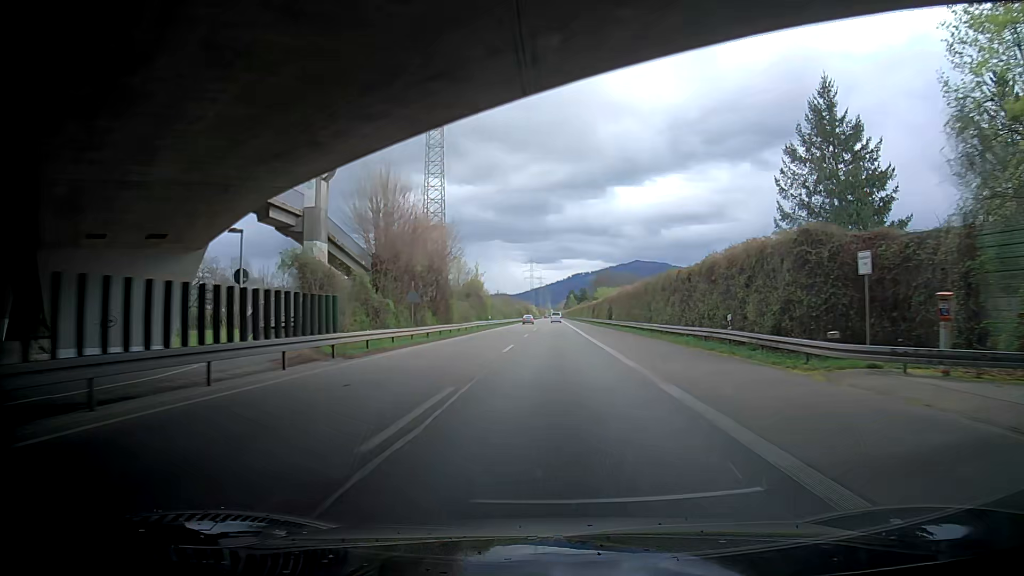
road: trunk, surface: asphalt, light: Day
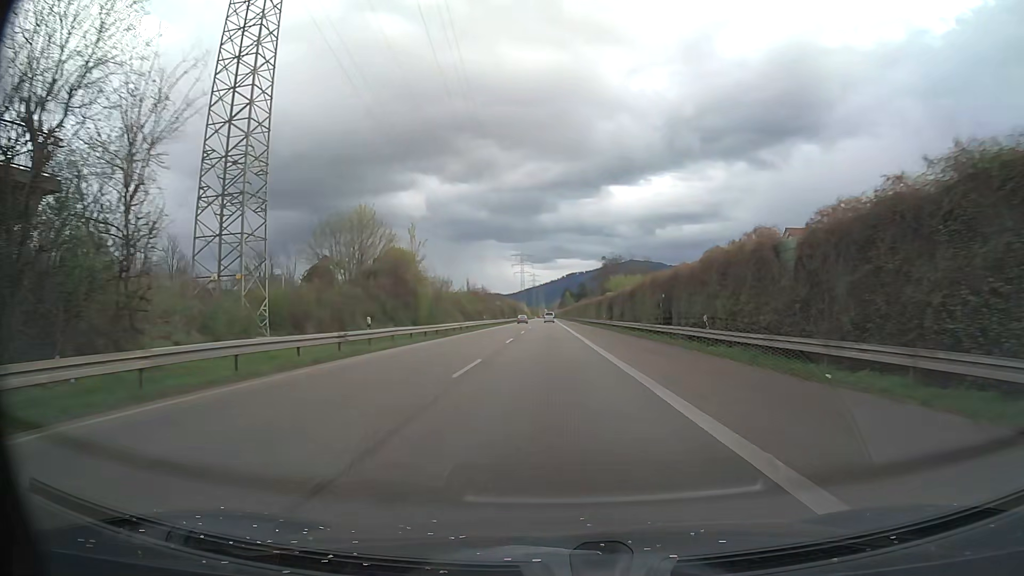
(+0.8, +46.2) m; +3°
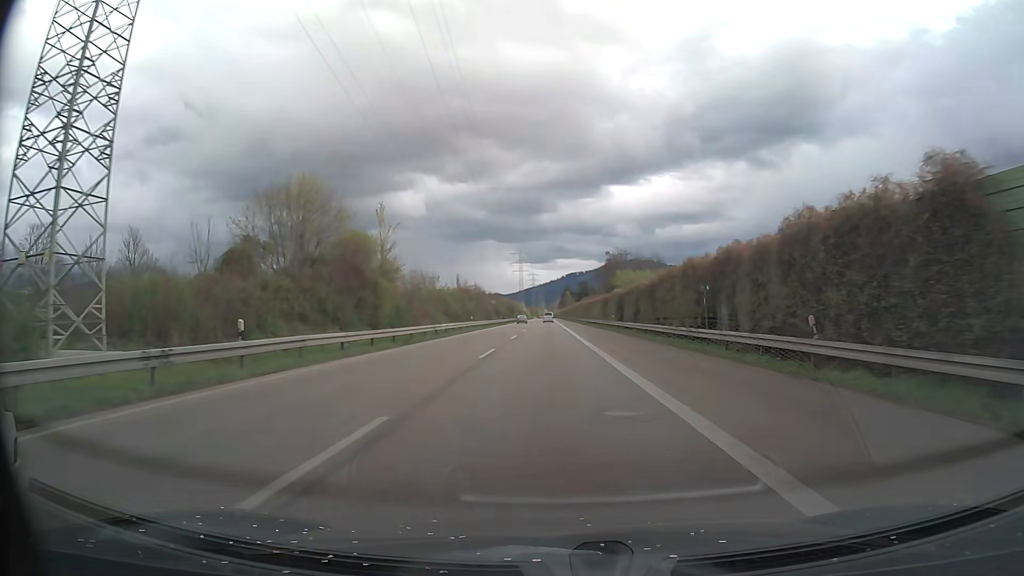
(0.0, +11.5) m; 0°
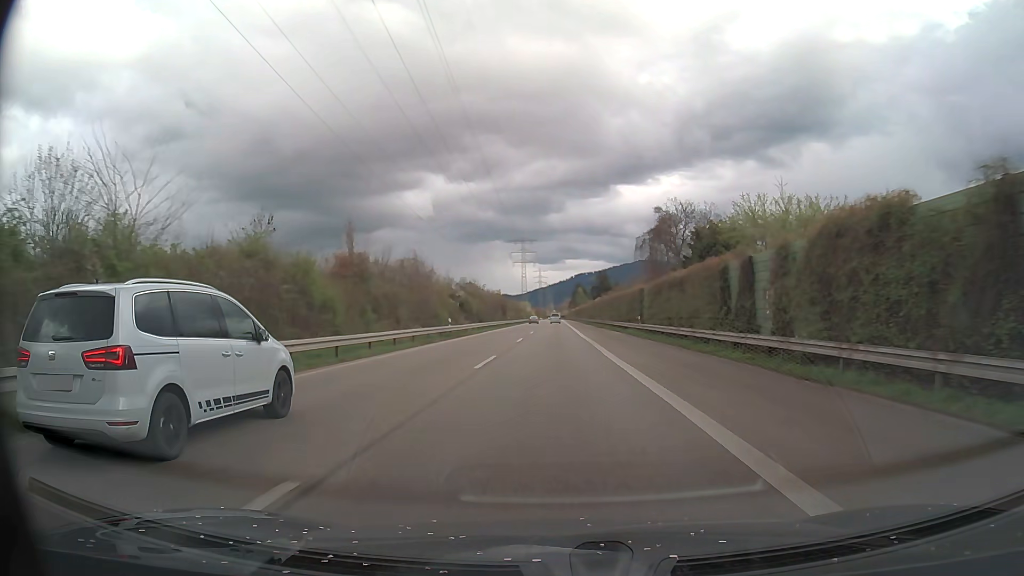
(-0.4, +57.7) m; -1°
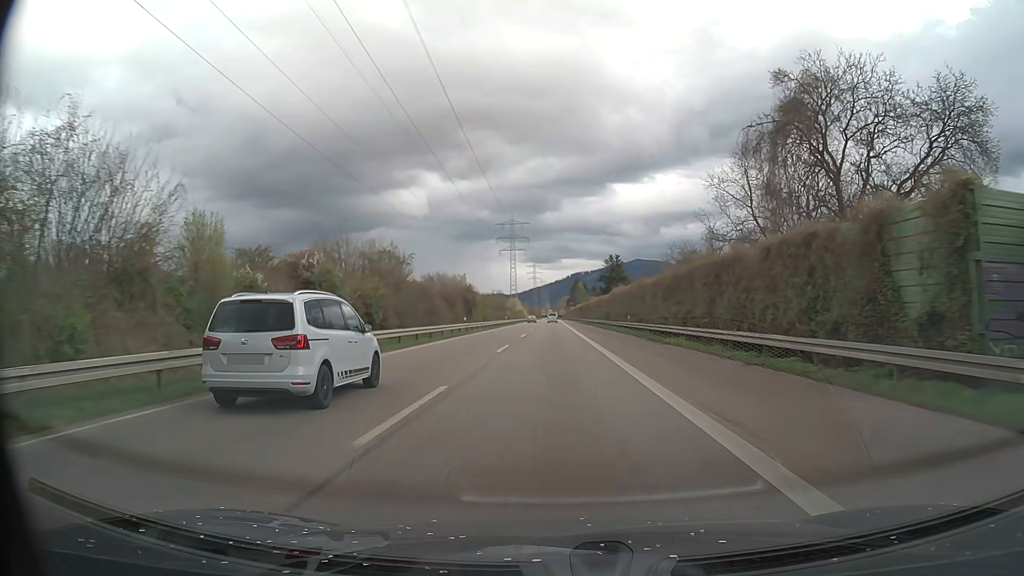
(+0.1, +46.7) m; 0°
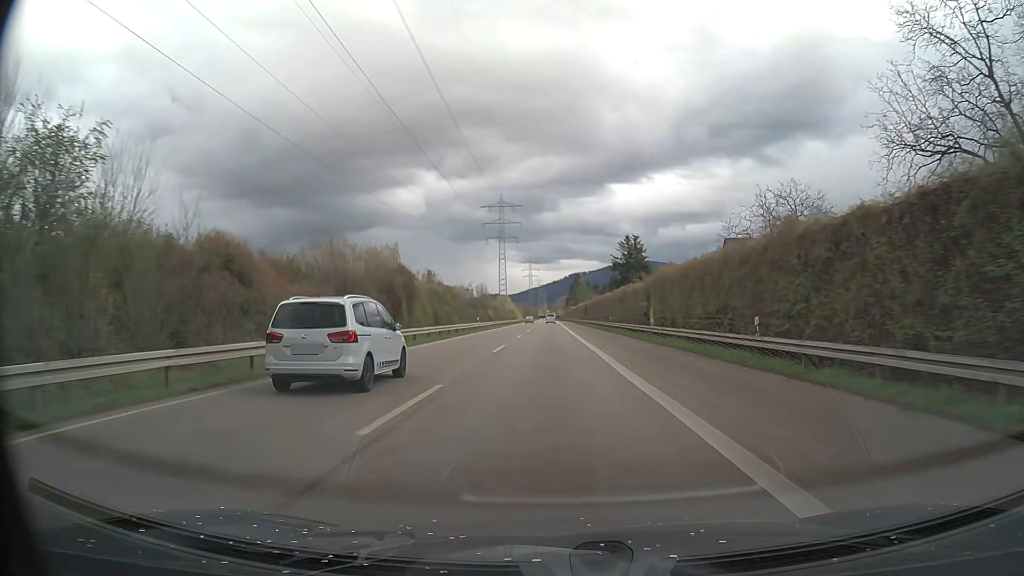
(+0.2, +35.7) m; +1°
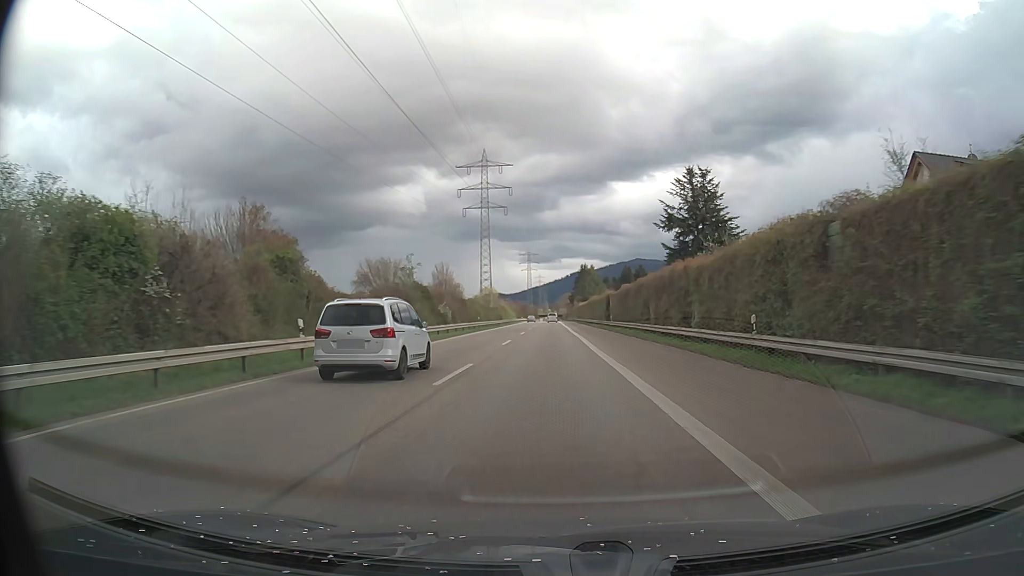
(-0.1, +48.5) m; 0°
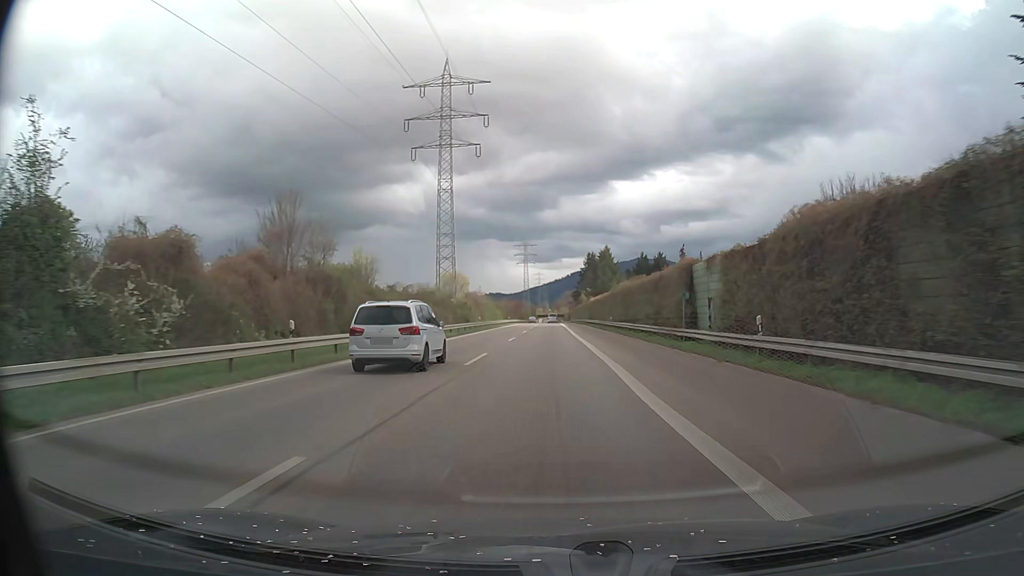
(-0.1, +48.8) m; 0°
(0, +10) (0, +20) (0, +30) (0, +40) (0, +50) (0, +60) (0, +70) (0, +80) (0, +90) (0, +100) m
